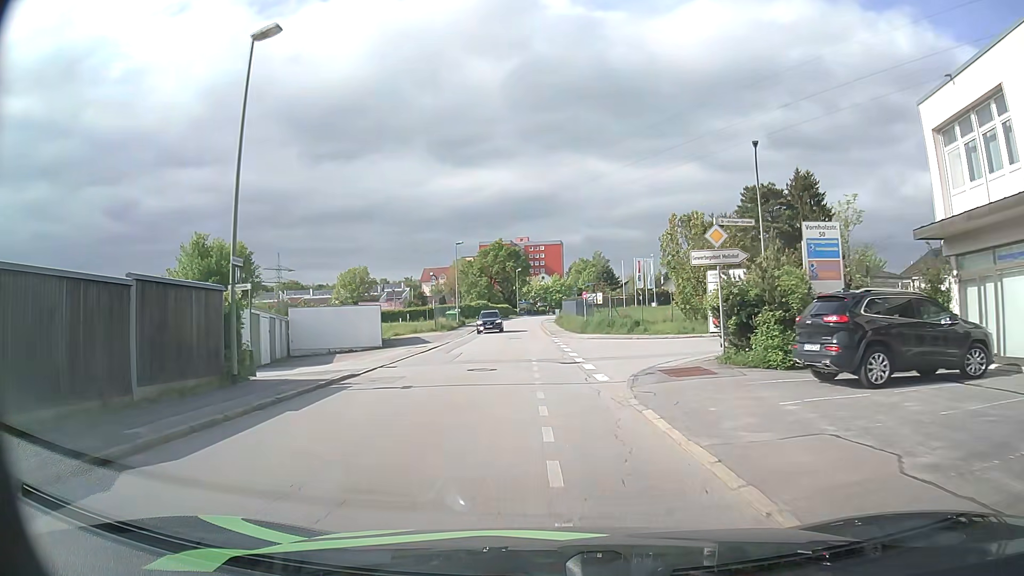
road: residential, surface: asphalt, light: Day
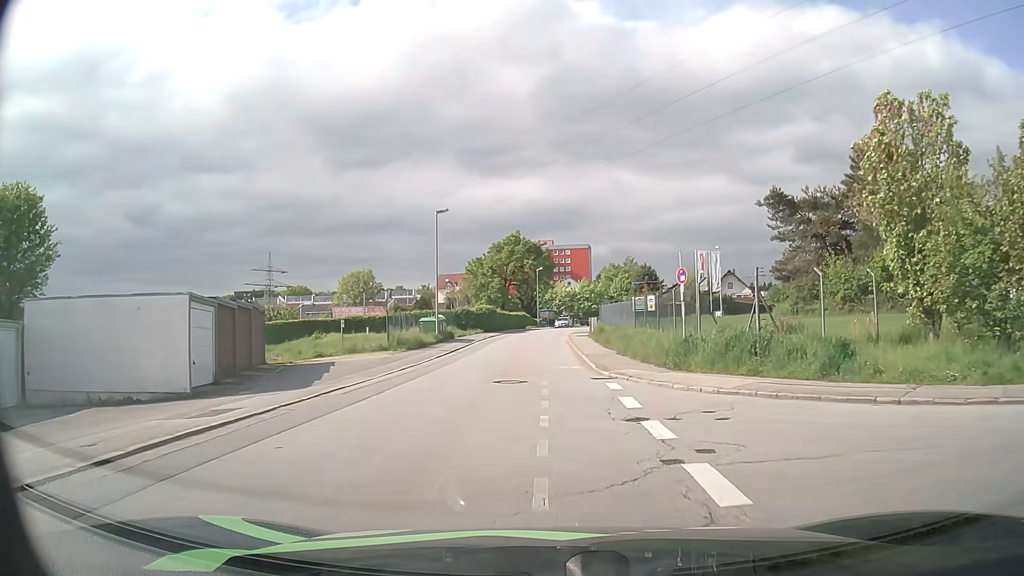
(-0.6, +24.6) m; -3°
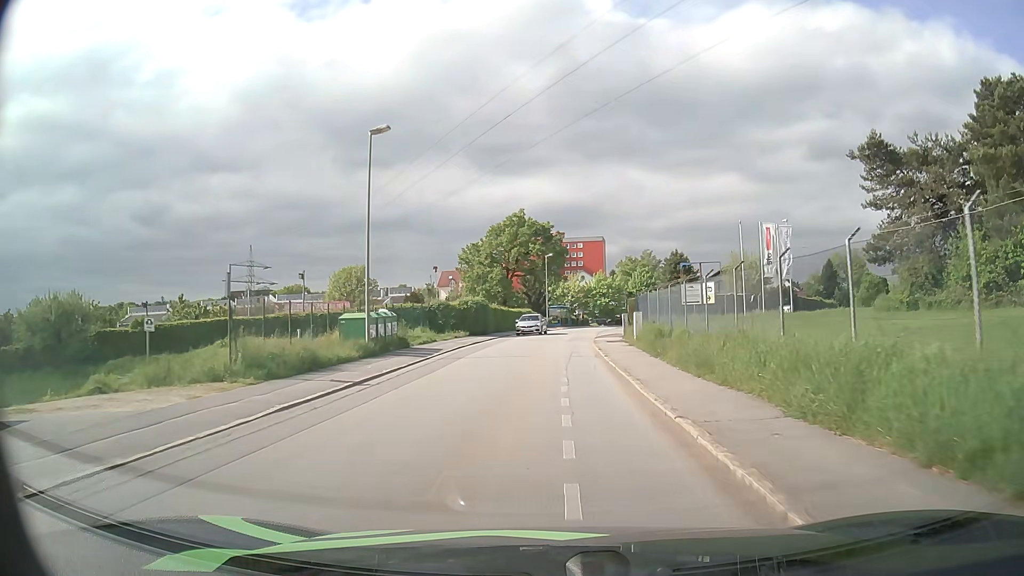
(+0.1, +18.3) m; 0°
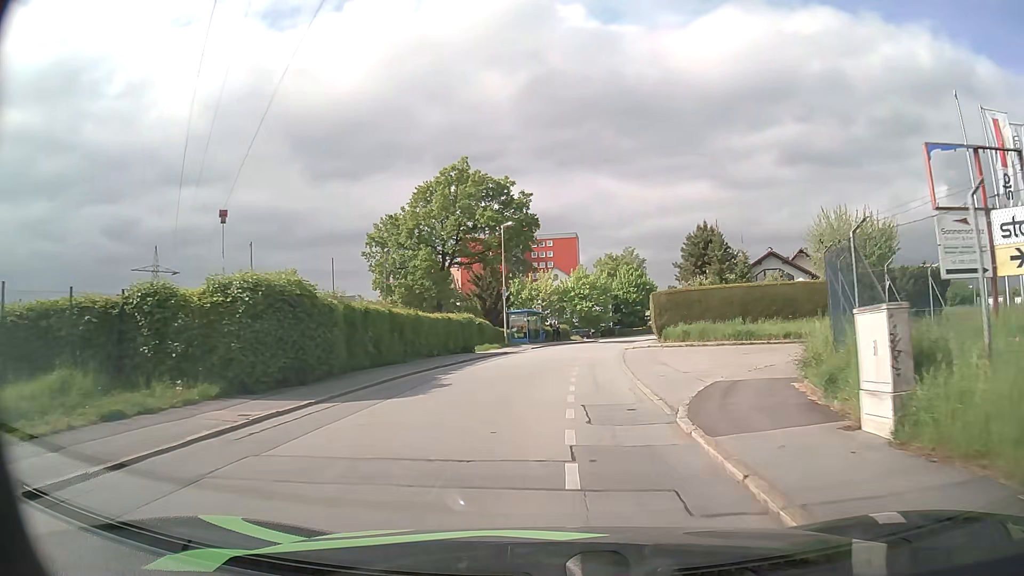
(+0.3, +31.1) m; +3°
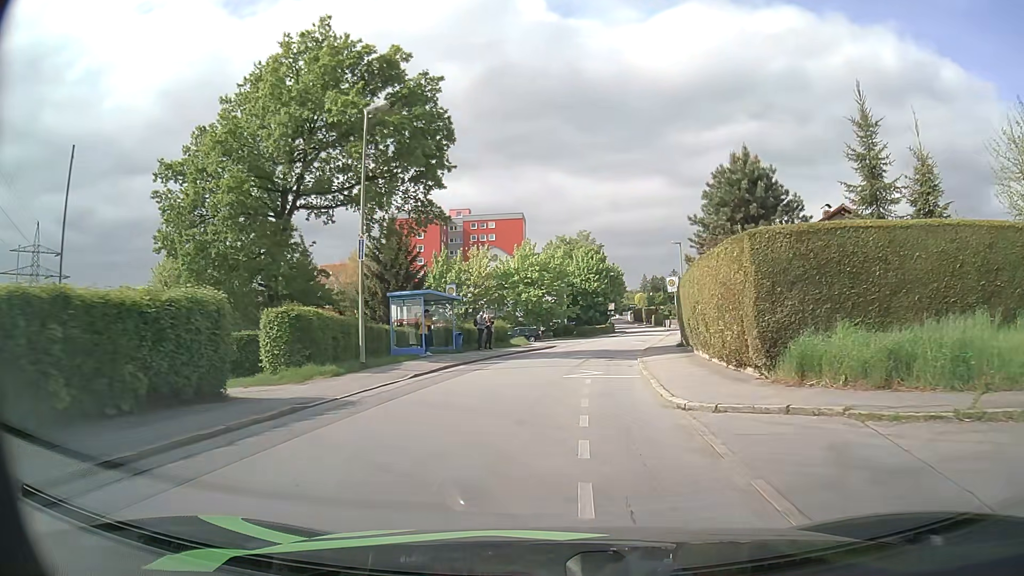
(+1.0, +24.6) m; +5°
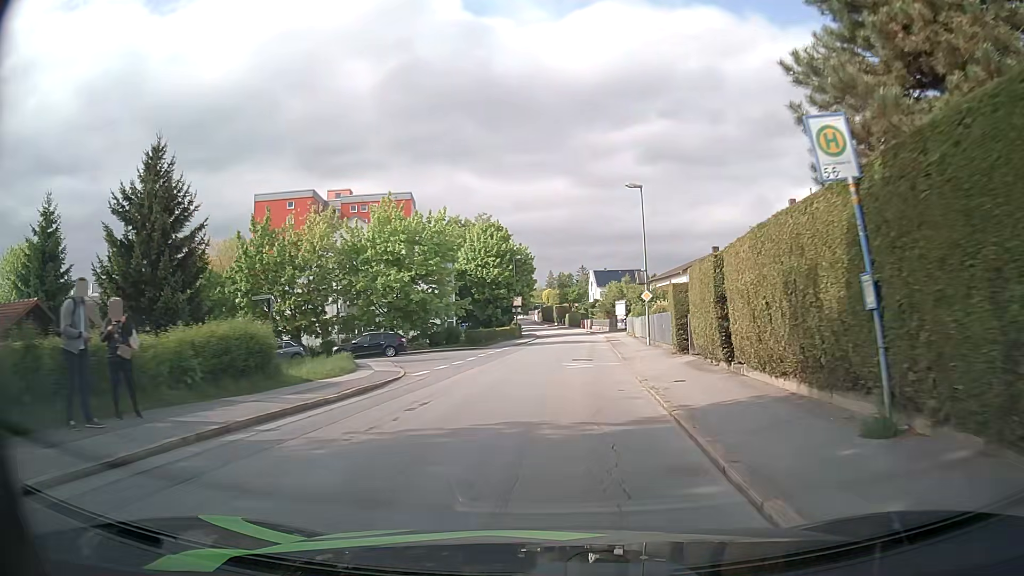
(+1.6, +24.7) m; +8°
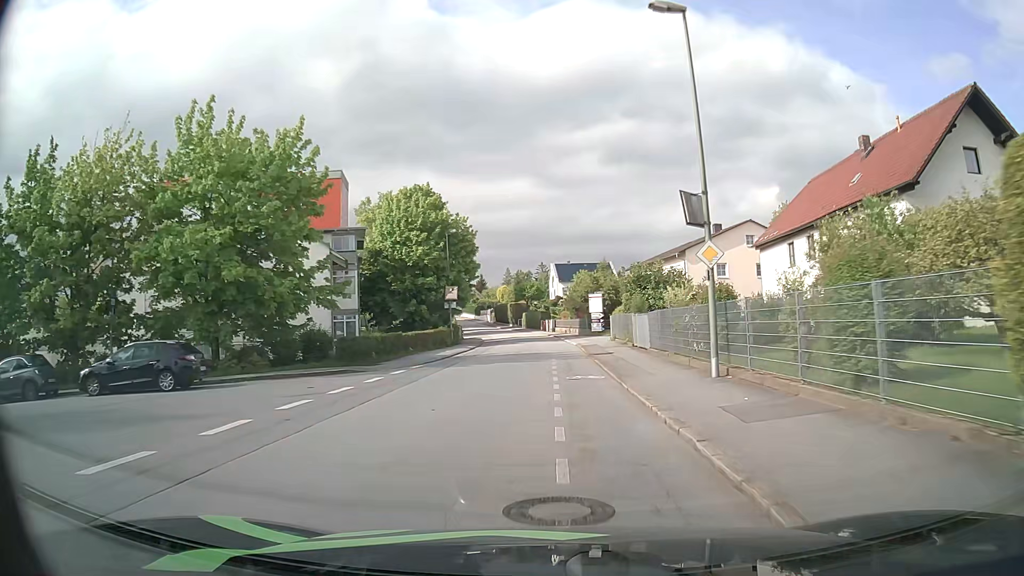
(+0.8, +20.3) m; +4°
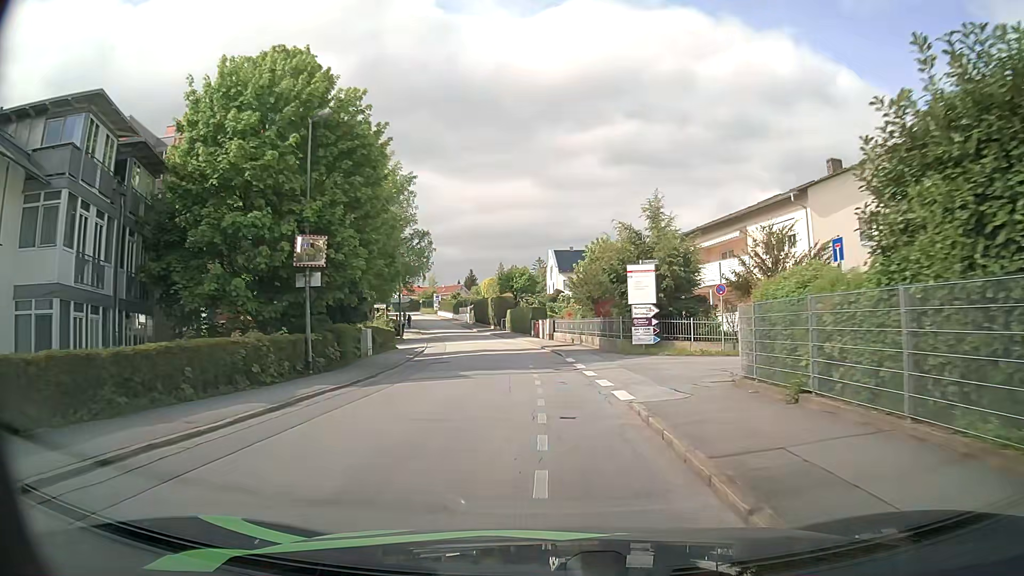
(+0.1, +28.4) m; 0°
(0, +10) (0, +20) (-1, +30) (-2, +40) (-4, +50) (-5, +60) (-8, +69) (-10, +79) (-12, +89) (-15, +99) m
